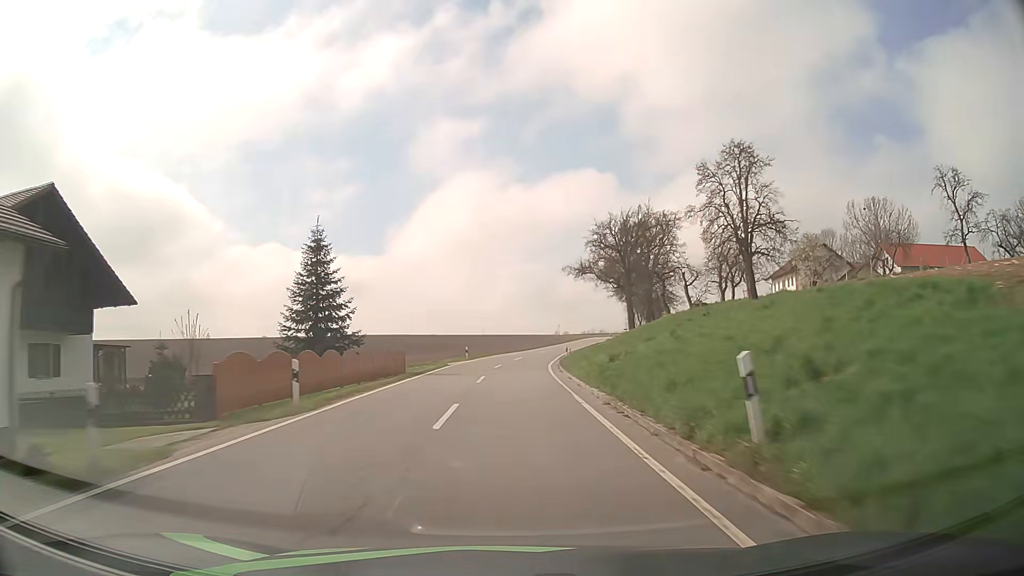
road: tertiary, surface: asphalt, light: Day
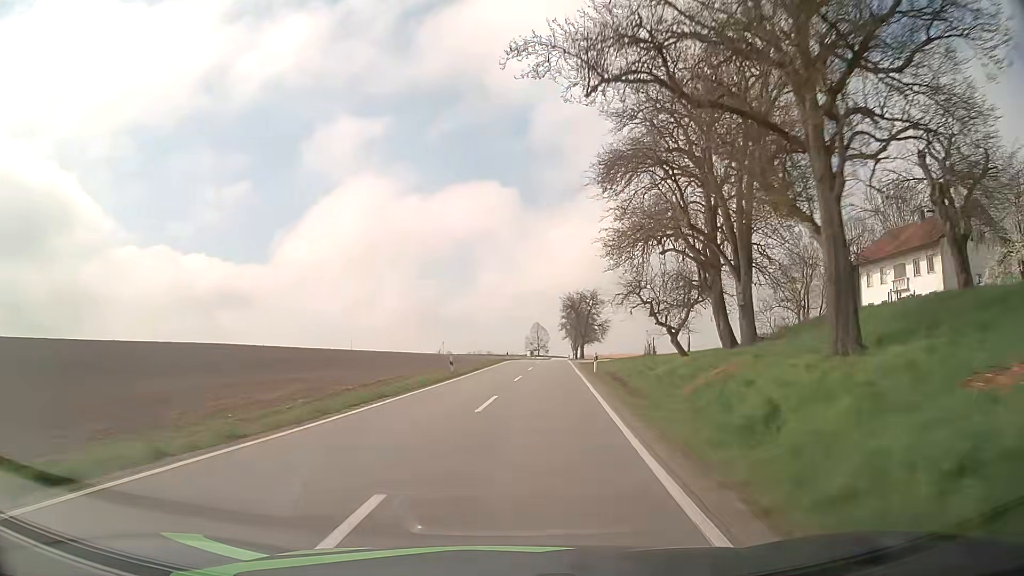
(+3.3, +55.9) m; +9°
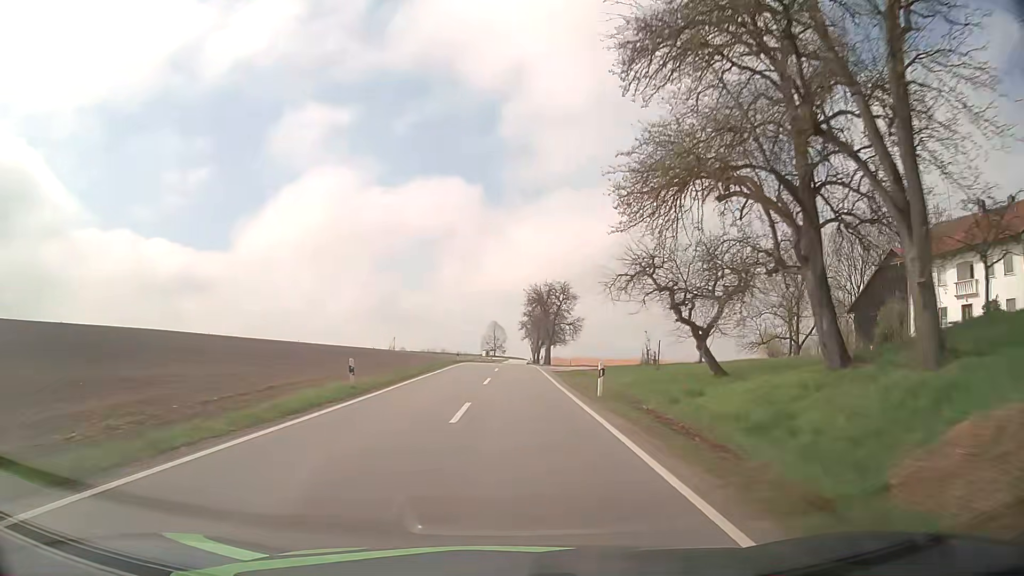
(+0.5, +14.1) m; +4°
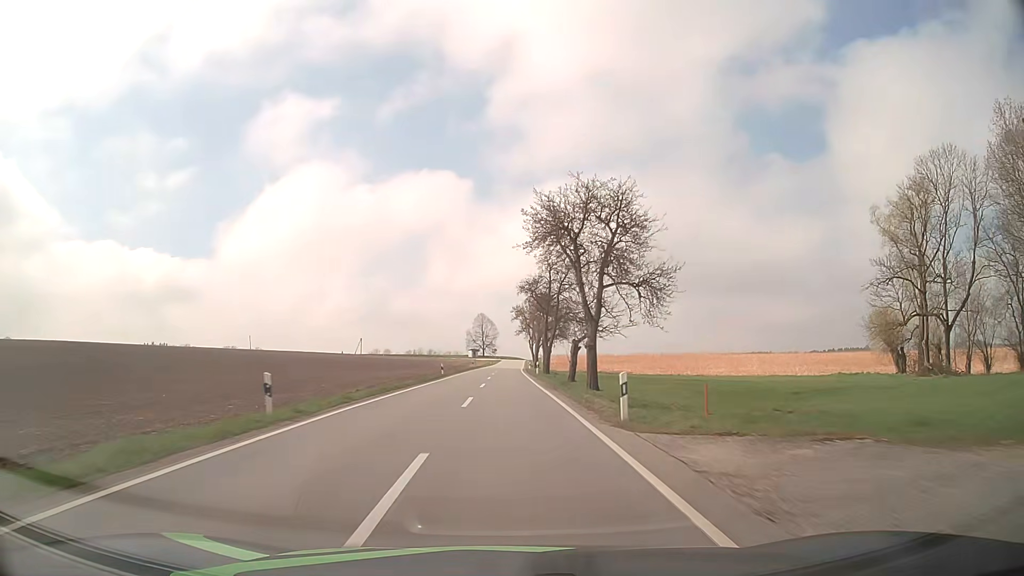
(+1.2, +42.9) m; +2°
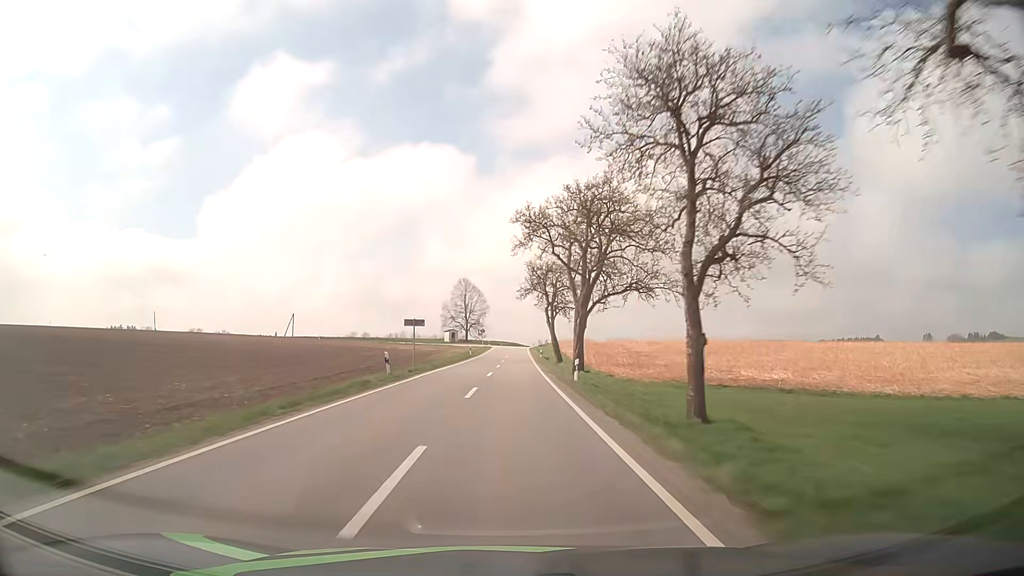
(-0.1, +59.9) m; 0°
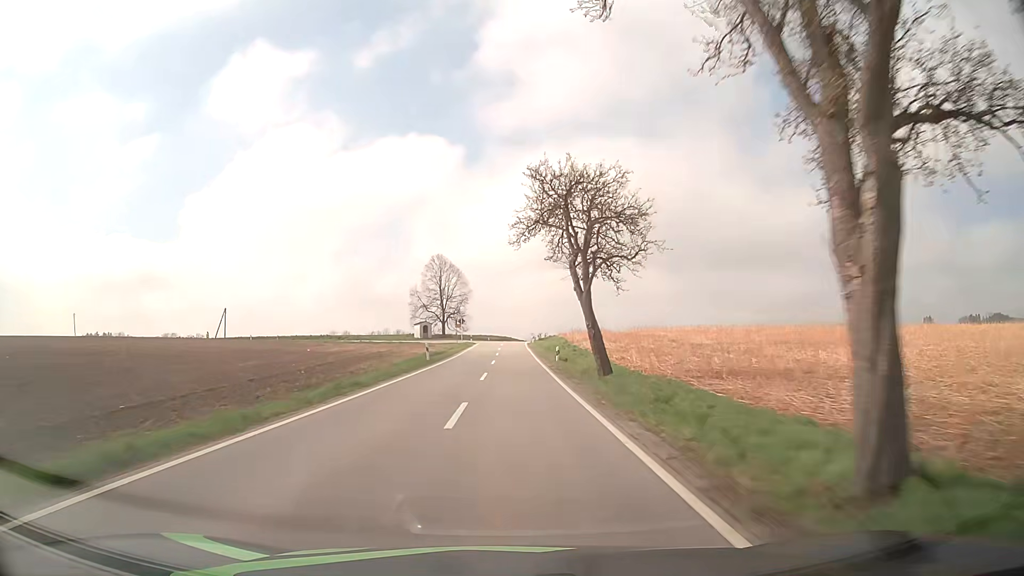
(+0.3, +30.3) m; +1°
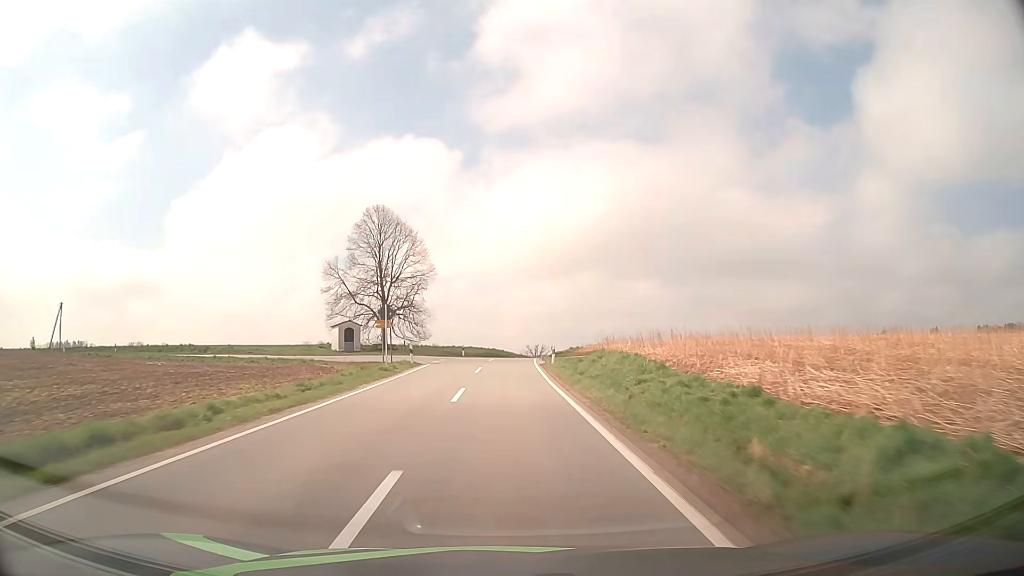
(+0.2, +43.1) m; 0°
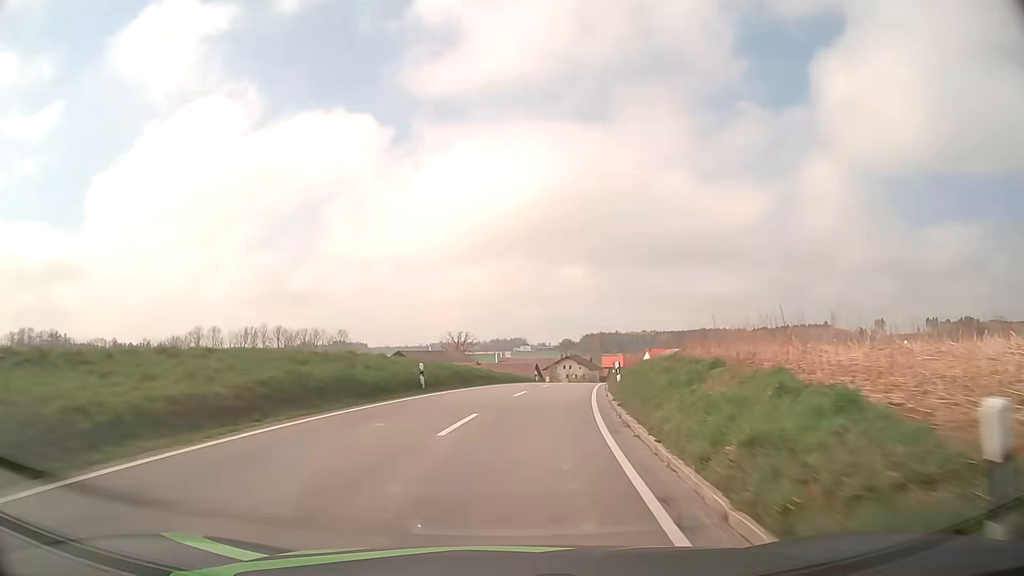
(+1.2, +51.3) m; +6°
(0, +10) (+1, +20) (+3, +30) (+4, +40) (+6, +50) (+7, +59) (+9, +69) (+11, +79) (+13, +89) (+14, +99) m
